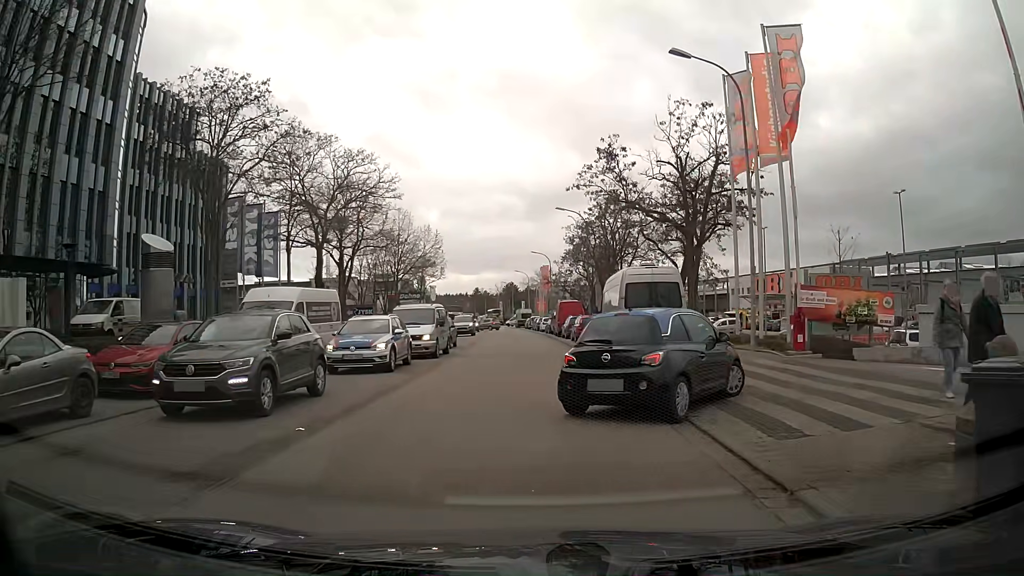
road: tertiary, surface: asphalt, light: Day
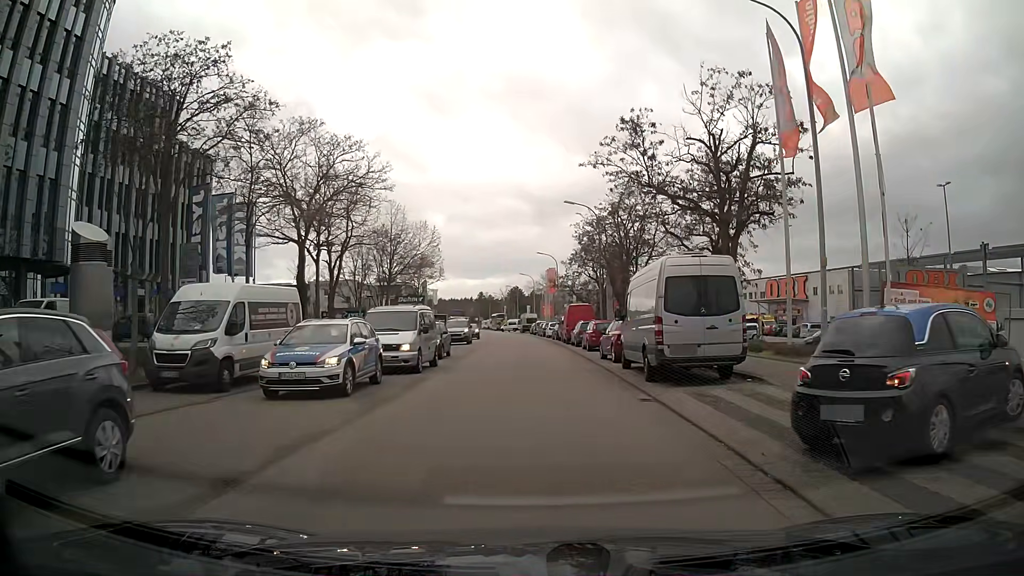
(0.0, +4.7) m; 0°
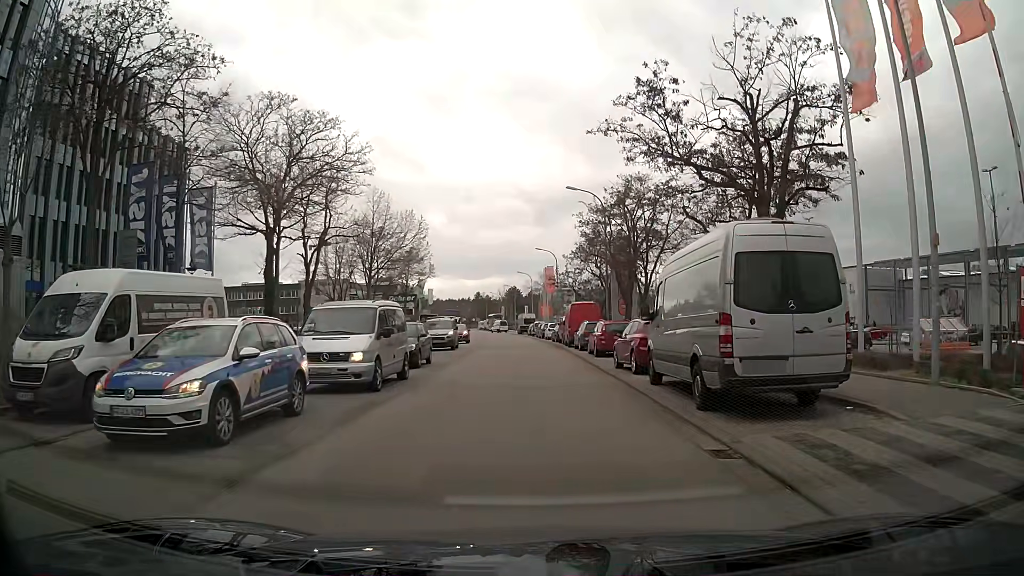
(0.0, +5.1) m; +1°
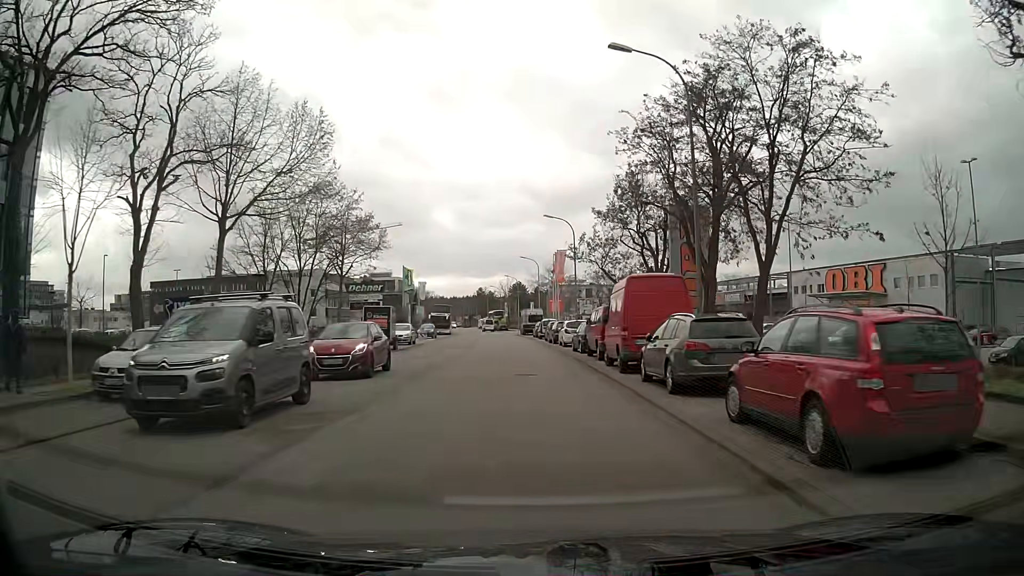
(-0.1, +21.7) m; -1°
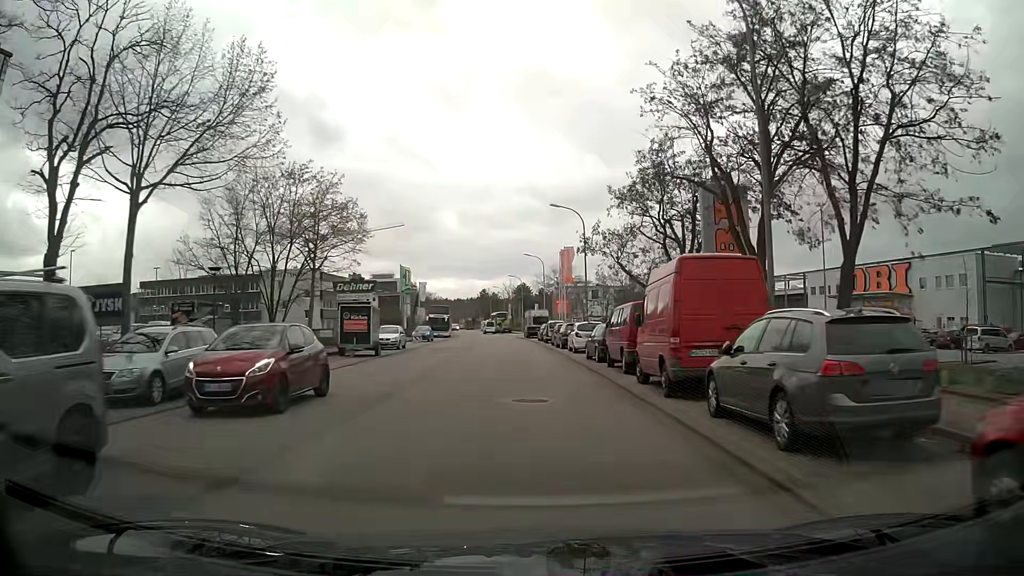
(0.0, +5.6) m; -1°
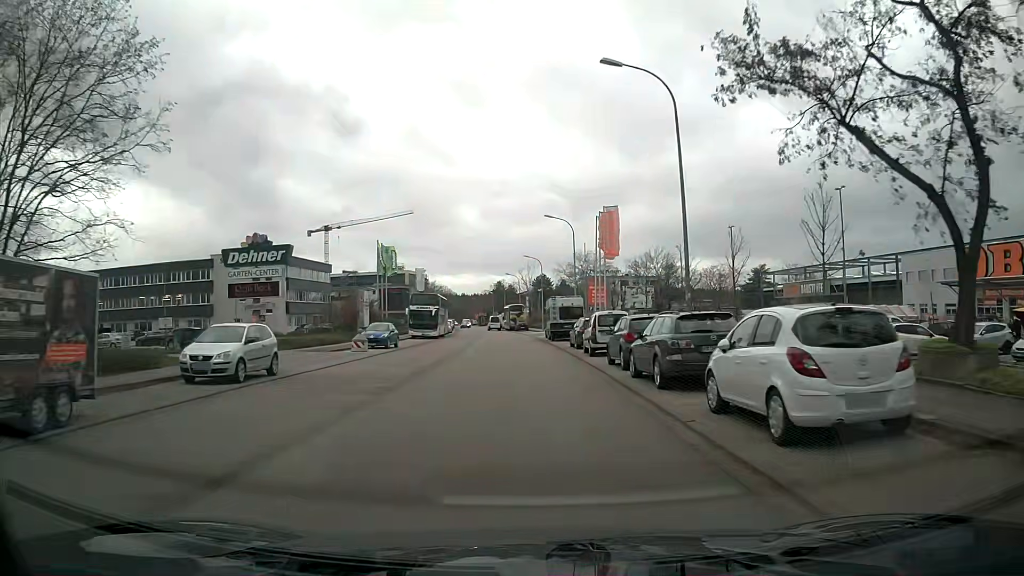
(-0.4, +25.4) m; -2°
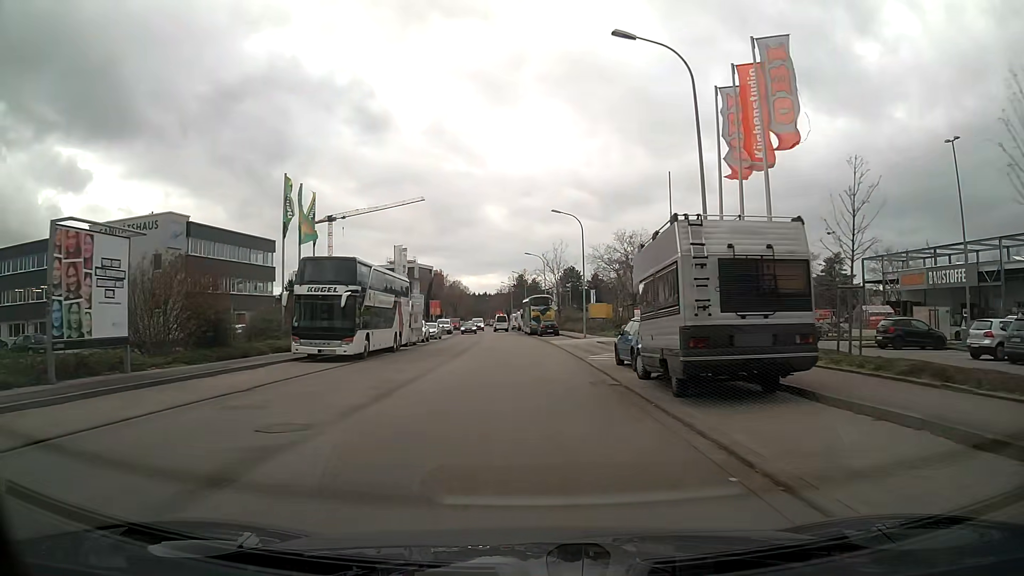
(-0.6, +34.1) m; -2°
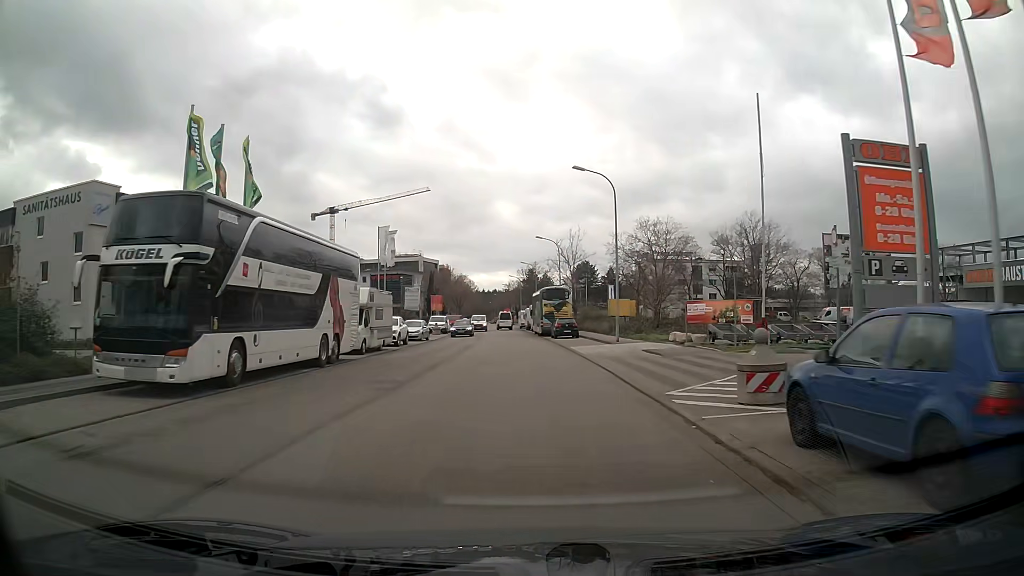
(-0.1, +13.4) m; -1°
